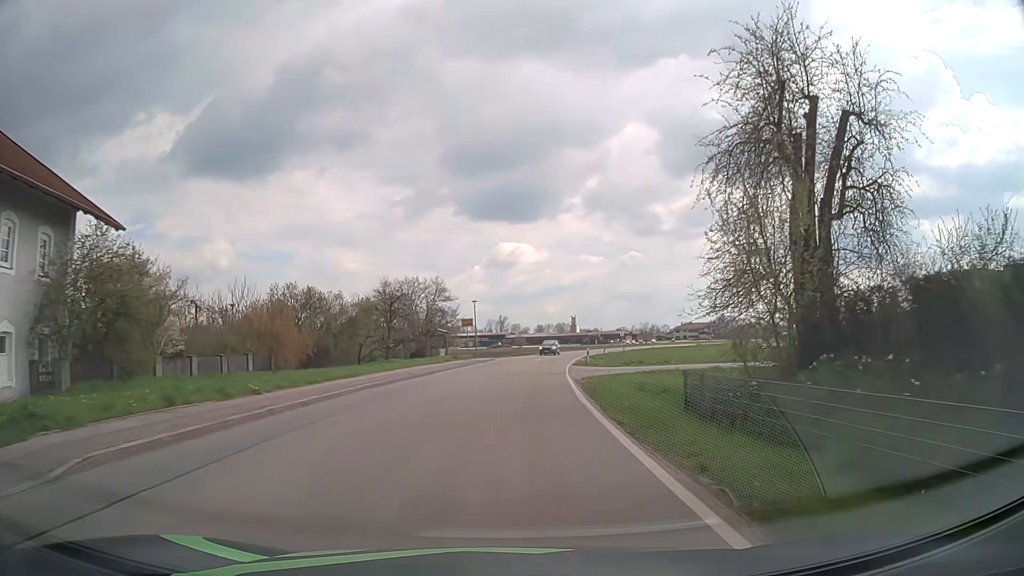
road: tertiary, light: Day
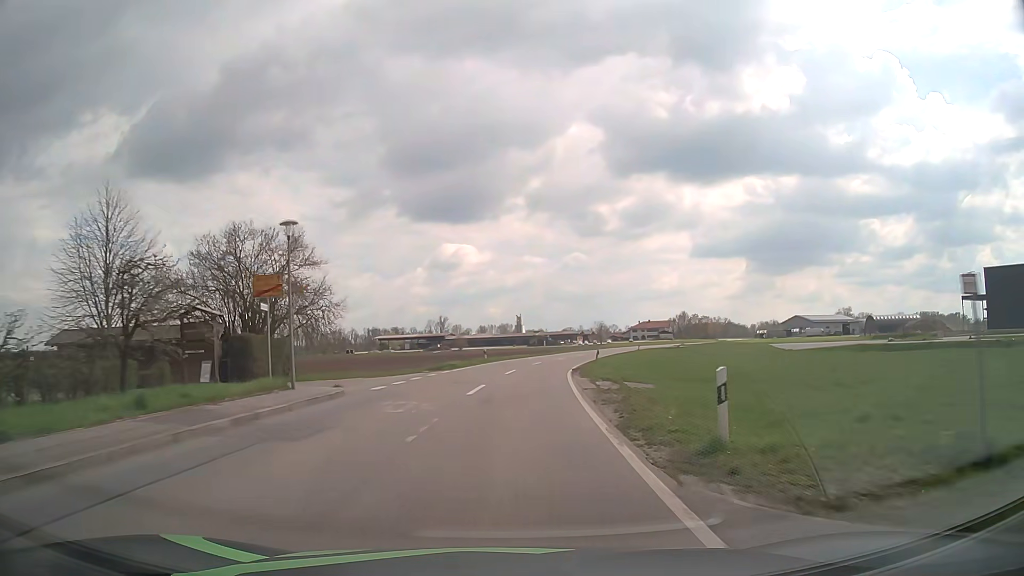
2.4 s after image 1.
(+1.6, +35.6) m; +5°
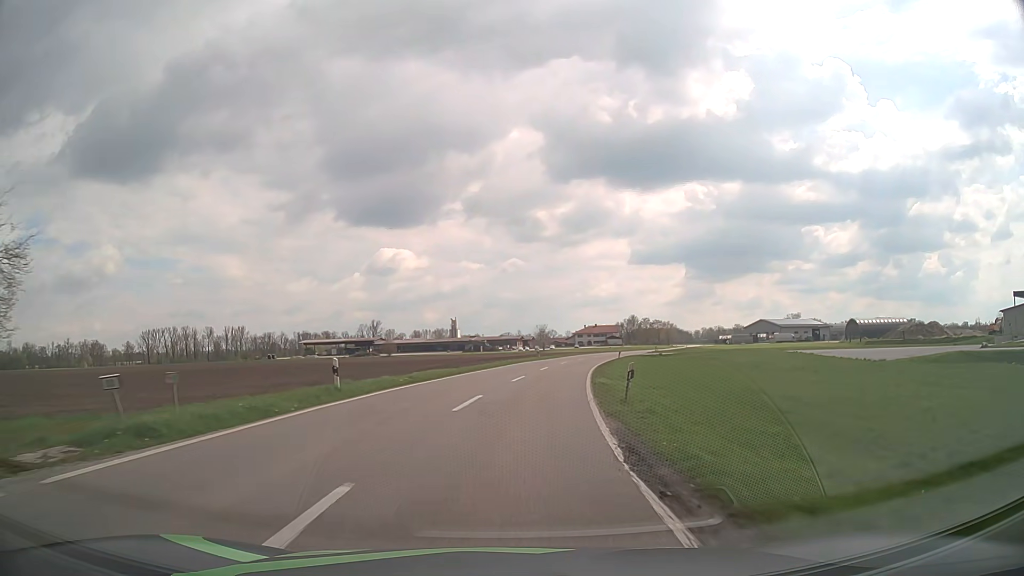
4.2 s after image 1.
(+1.2, +28.2) m; +5°
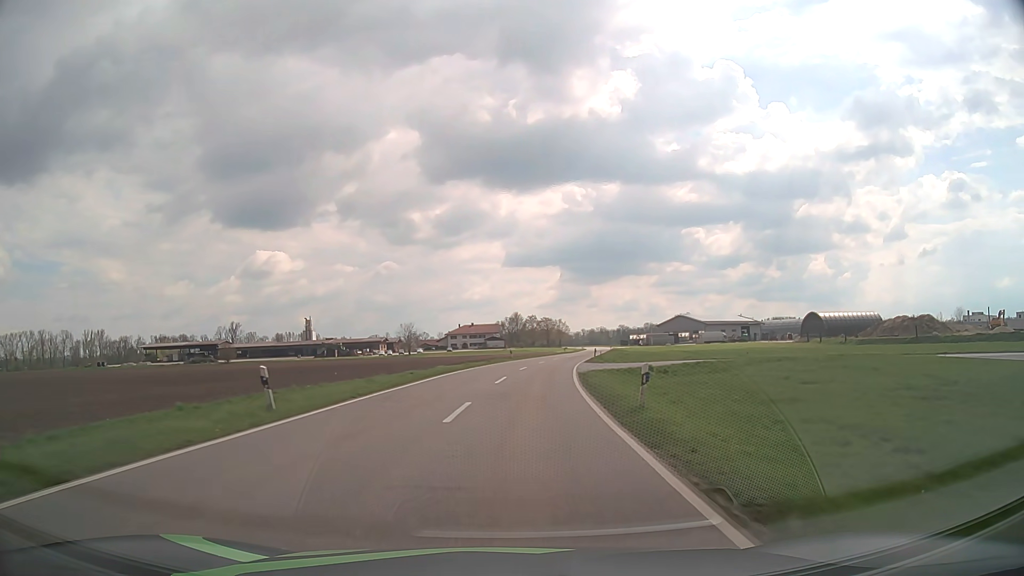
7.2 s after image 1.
(+5.3, +50.2) m; +11°
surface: asphalt
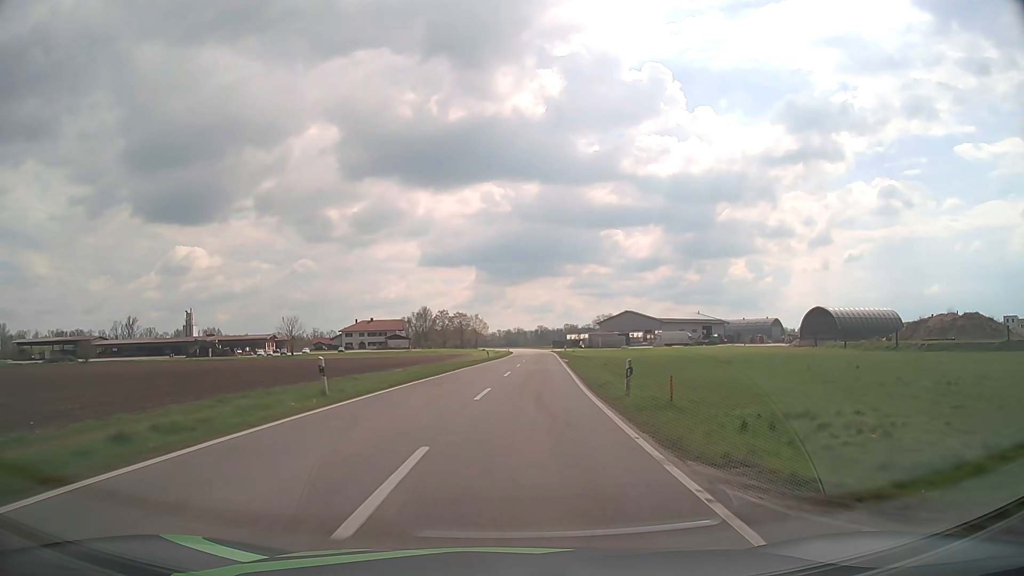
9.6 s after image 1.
(+2.6, +43.8) m; +7°
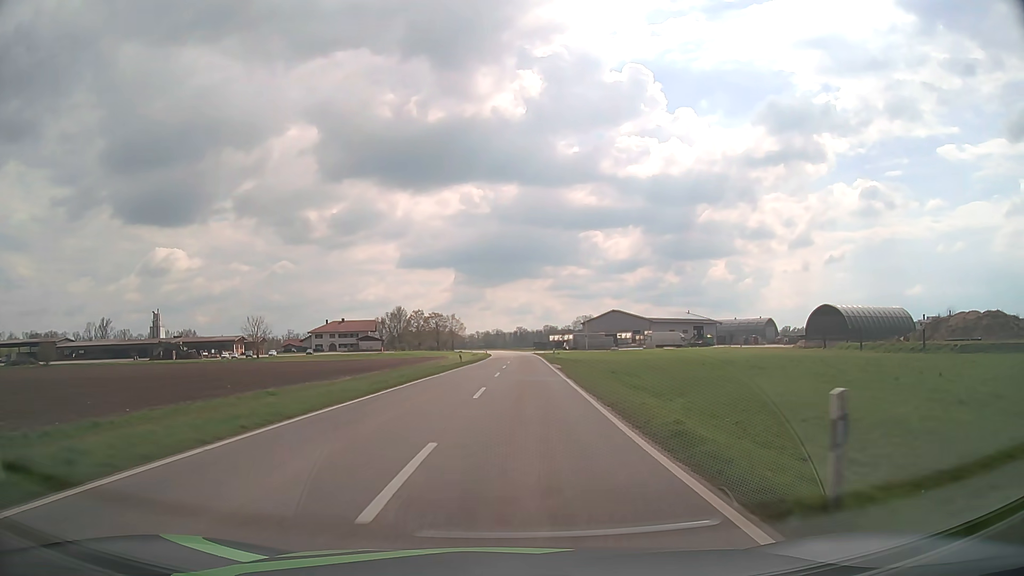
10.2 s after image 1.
(+0.2, +11.4) m; +2°
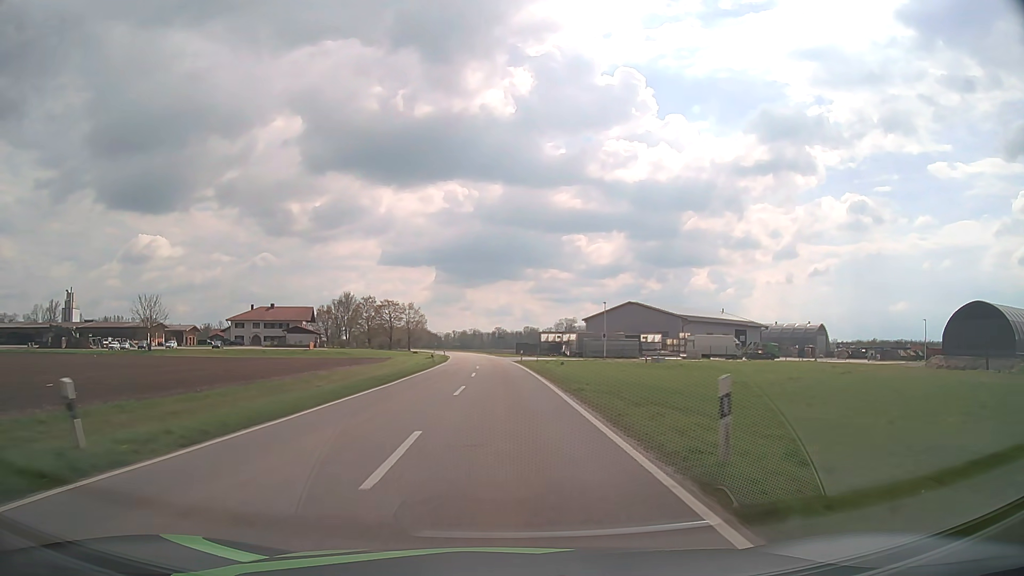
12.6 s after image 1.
(+1.3, +47.4) m; +2°
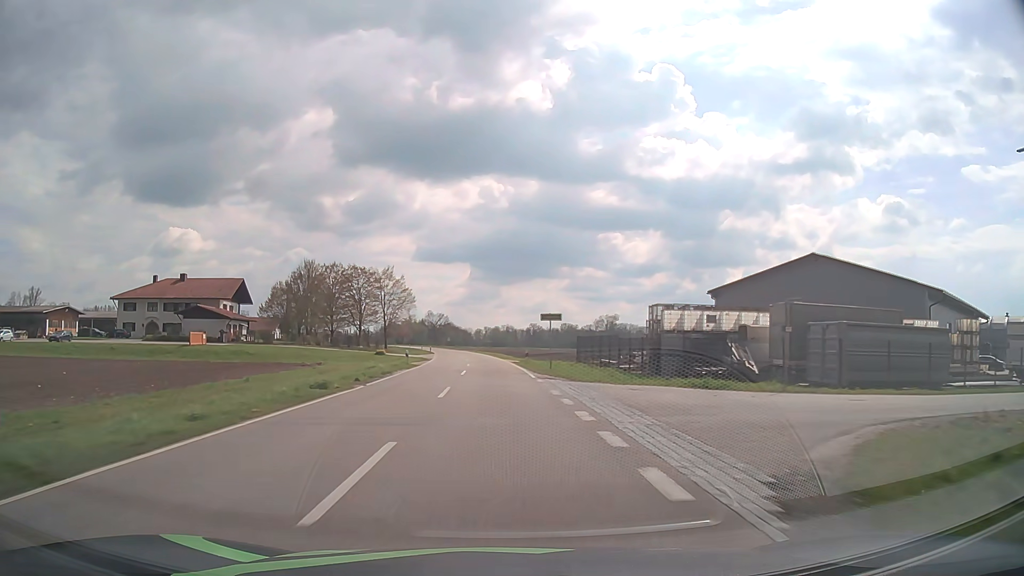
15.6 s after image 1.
(-0.9, +62.5) m; -3°
(0, +10) (0, +20) (-1, +30) (-1, +40) (-2, +50) (-2, +60) (-3, +70) (-4, +80) (-5, +90) (-6, +100) m
